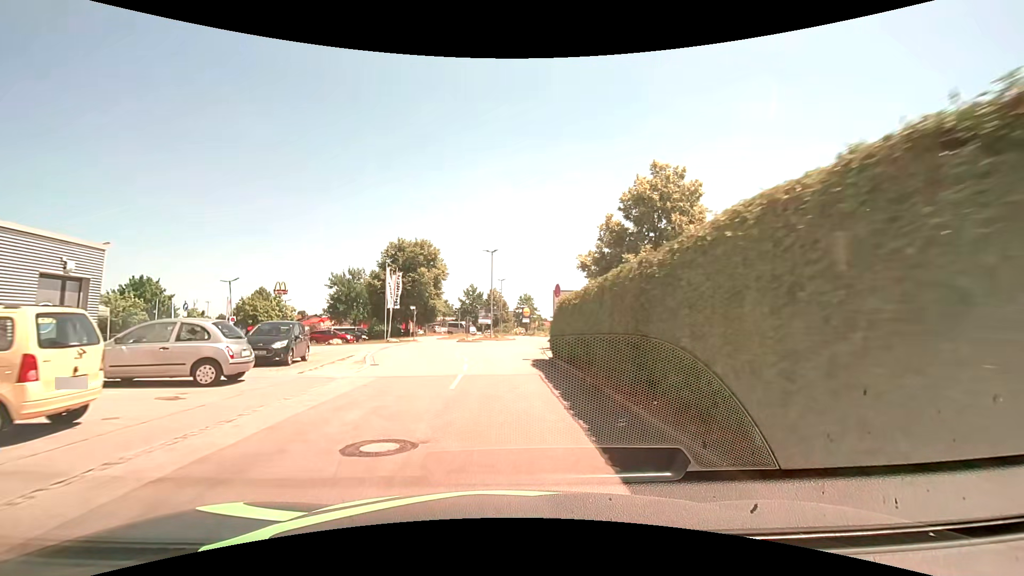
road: residential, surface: asphalt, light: Day
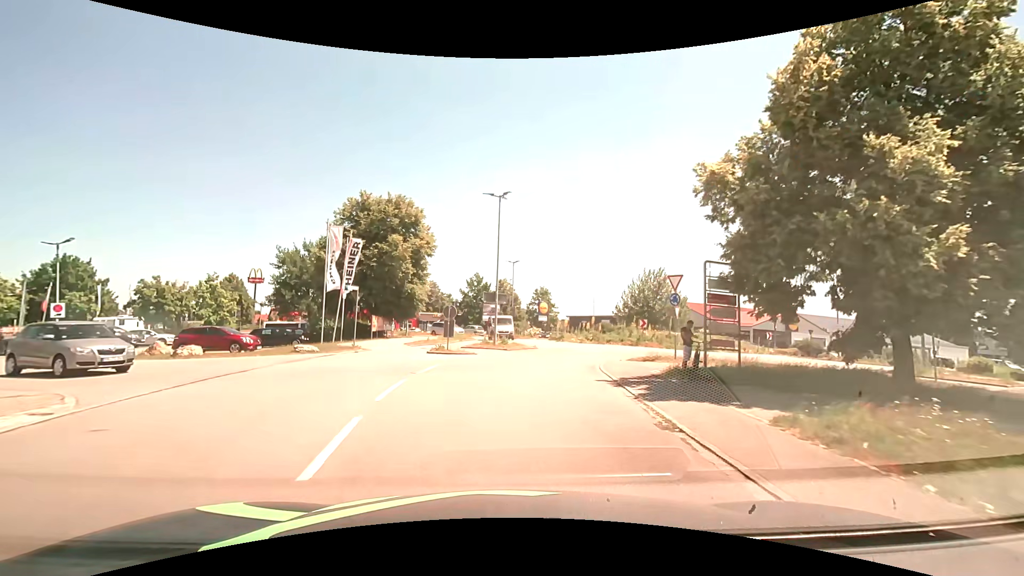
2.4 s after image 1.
(-0.3, +19.8) m; -1°
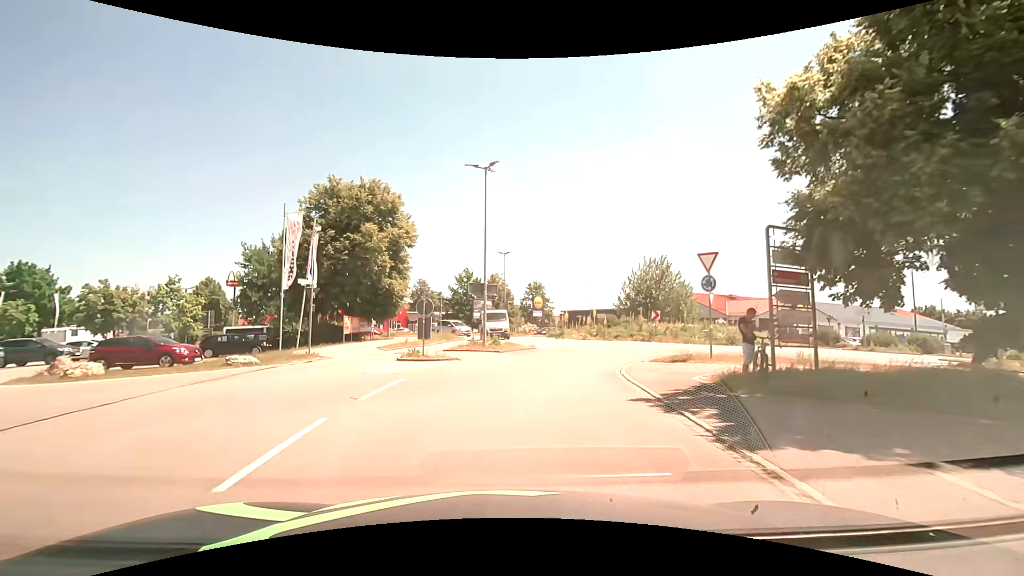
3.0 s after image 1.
(0.0, +4.5) m; 0°
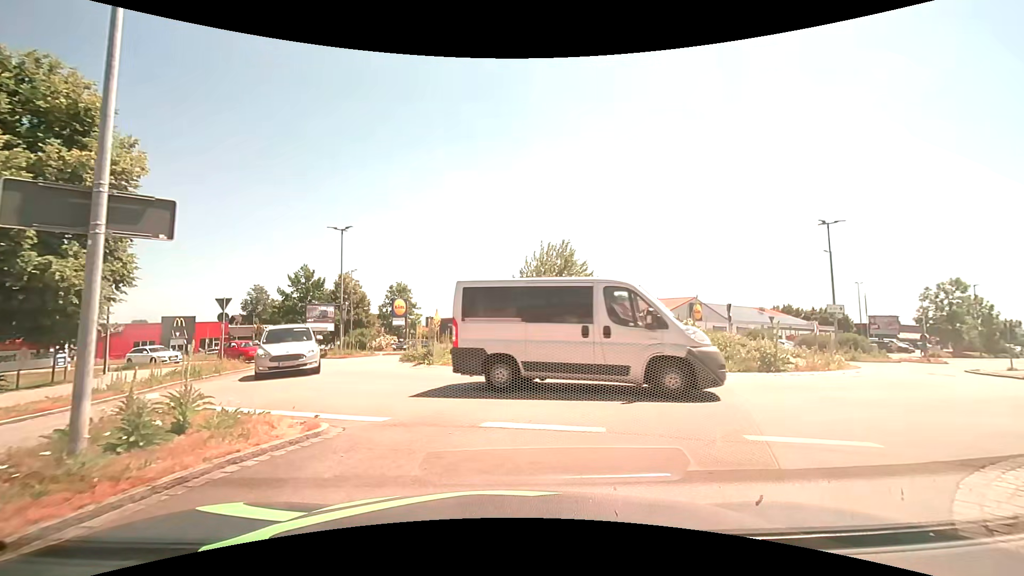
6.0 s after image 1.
(+1.4, +15.7) m; +15°
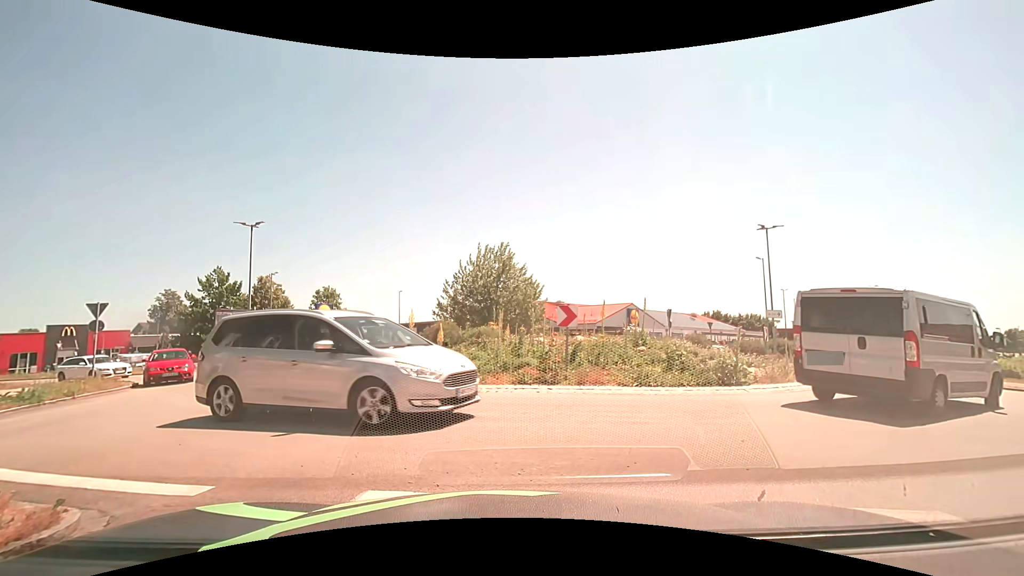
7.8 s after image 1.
(+0.1, +2.2) m; +5°
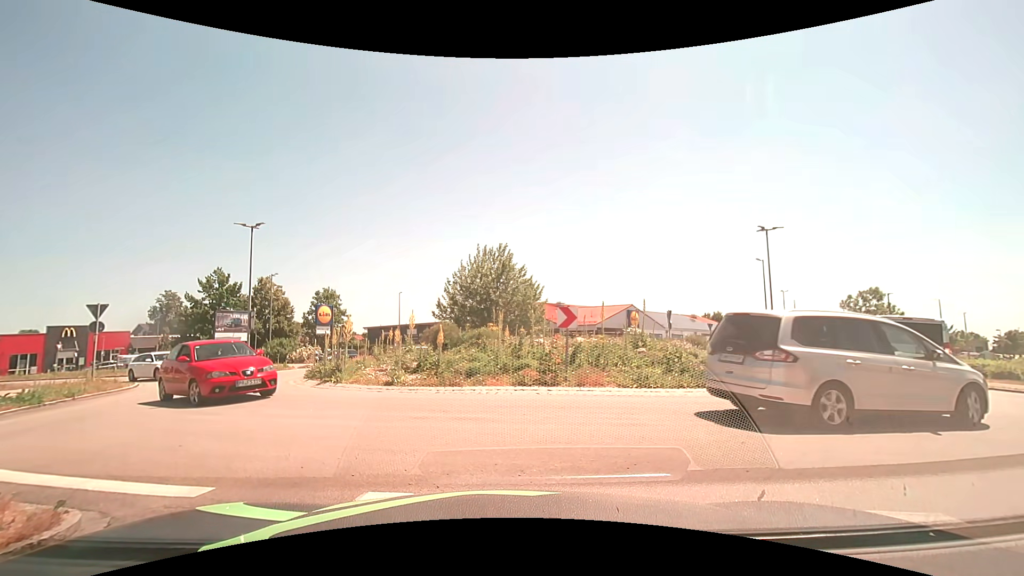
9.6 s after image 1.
(0.0, +0.1) m; 0°
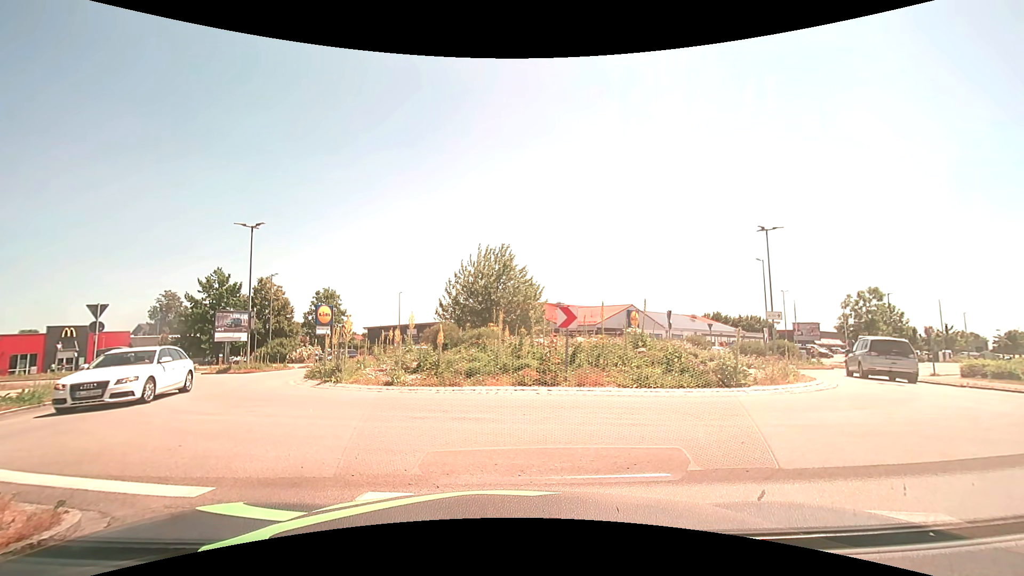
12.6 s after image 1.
(0.0, 0.0) m; 0°
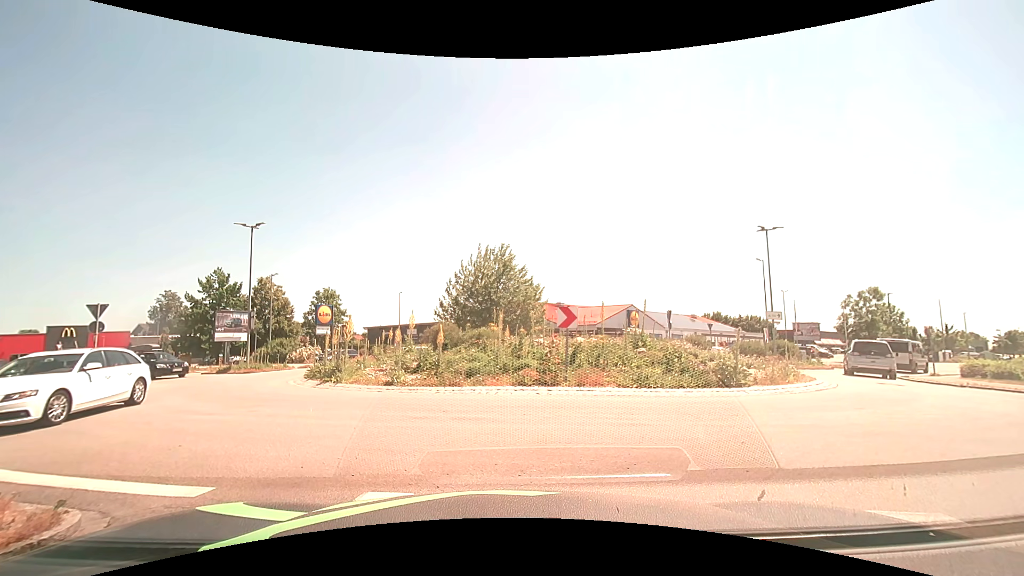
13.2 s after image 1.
(0.0, 0.0) m; 0°
(+4, +9) (+11, +15) (+14, +25) (+9, +33) (0, +35) (-10, +35) (-20, +38) (-29, +41) (-39, +45) (-48, +47) m
